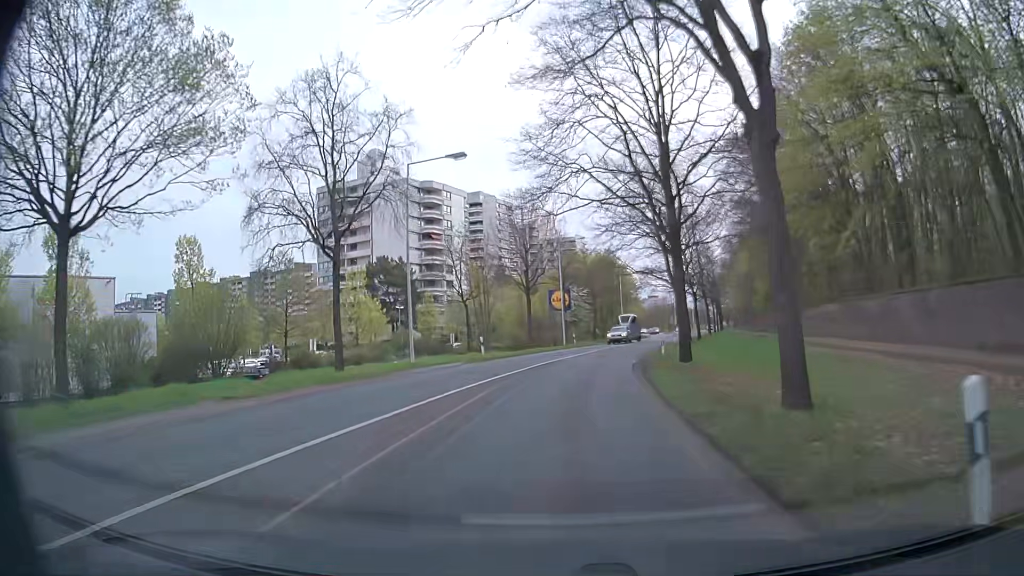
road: secondary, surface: asphalt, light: Day
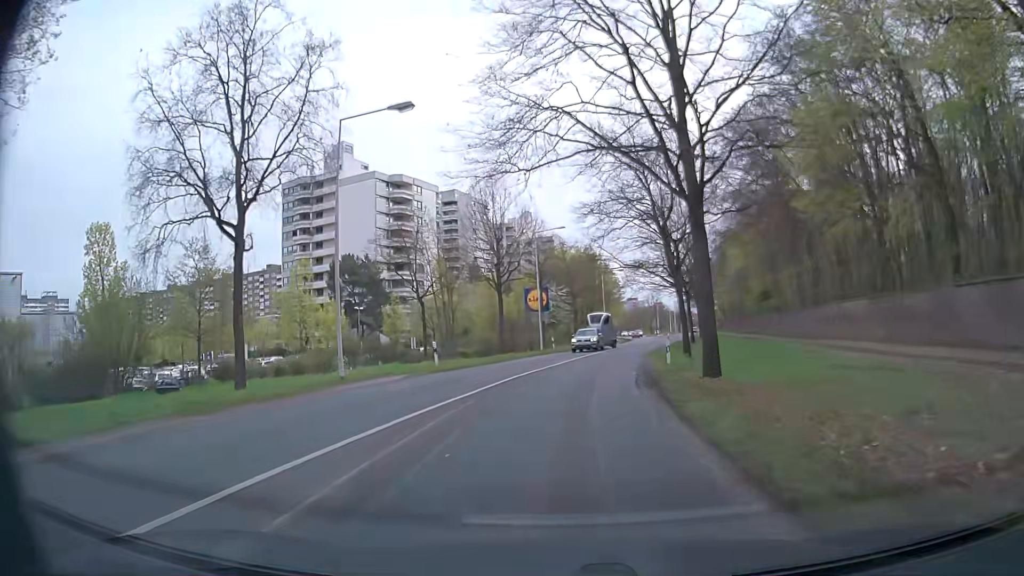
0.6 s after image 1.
(+0.1, +7.6) m; +2°
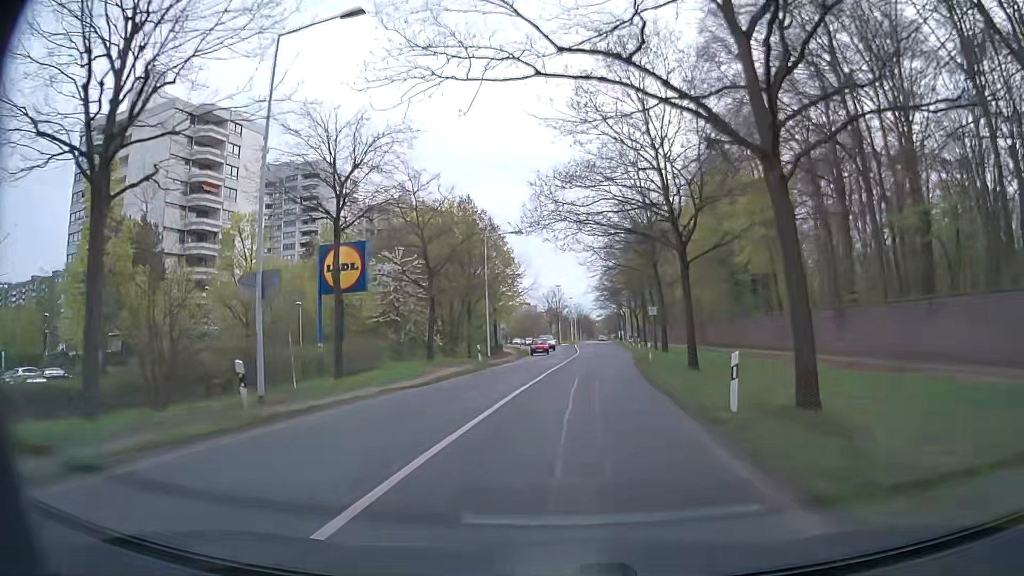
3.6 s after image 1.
(+3.3, +37.8) m; +9°
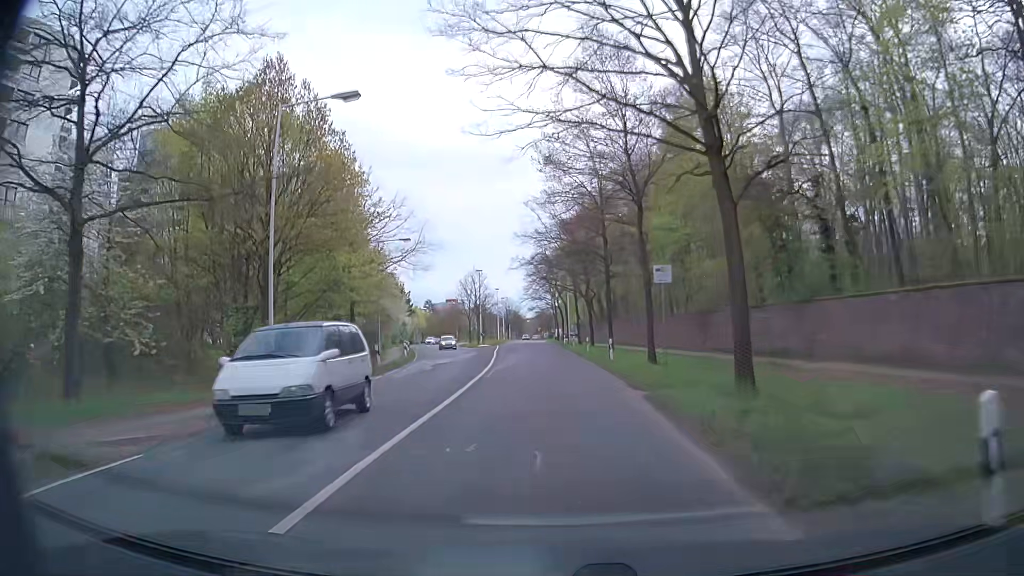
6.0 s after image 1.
(+1.9, +30.4) m; +6°
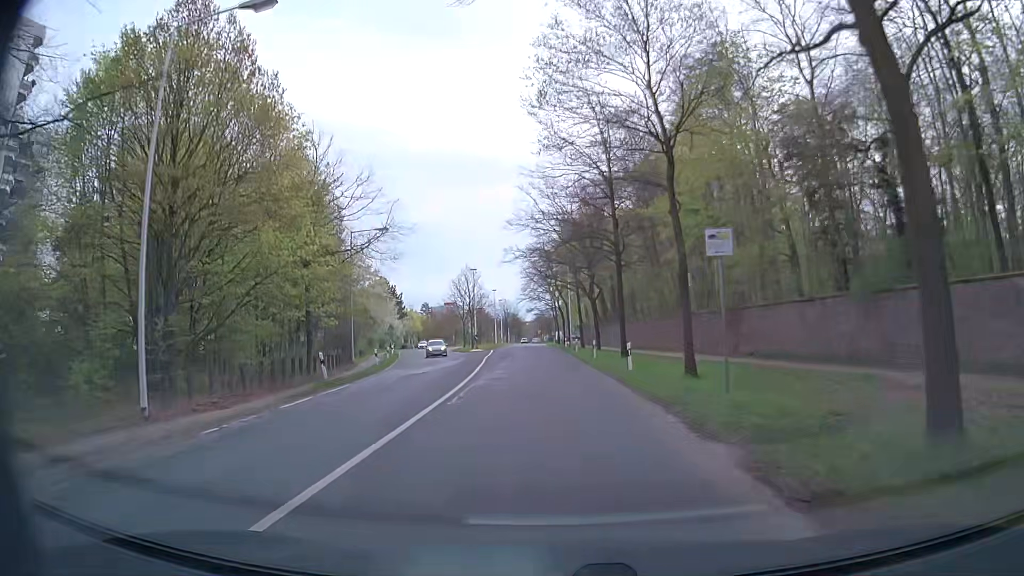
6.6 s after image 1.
(0.0, +7.7) m; 0°
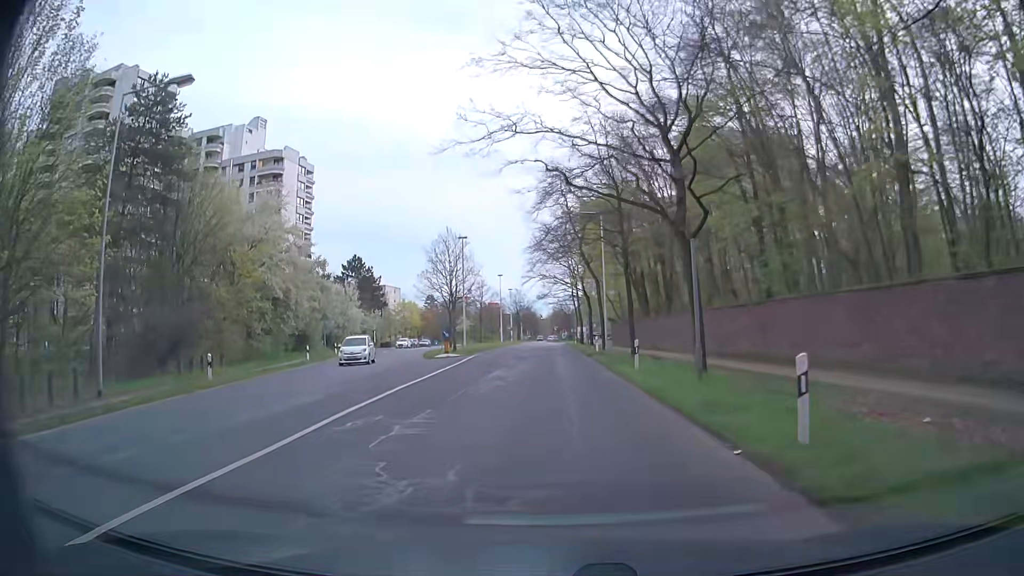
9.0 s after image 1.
(-0.5, +30.6) m; -2°
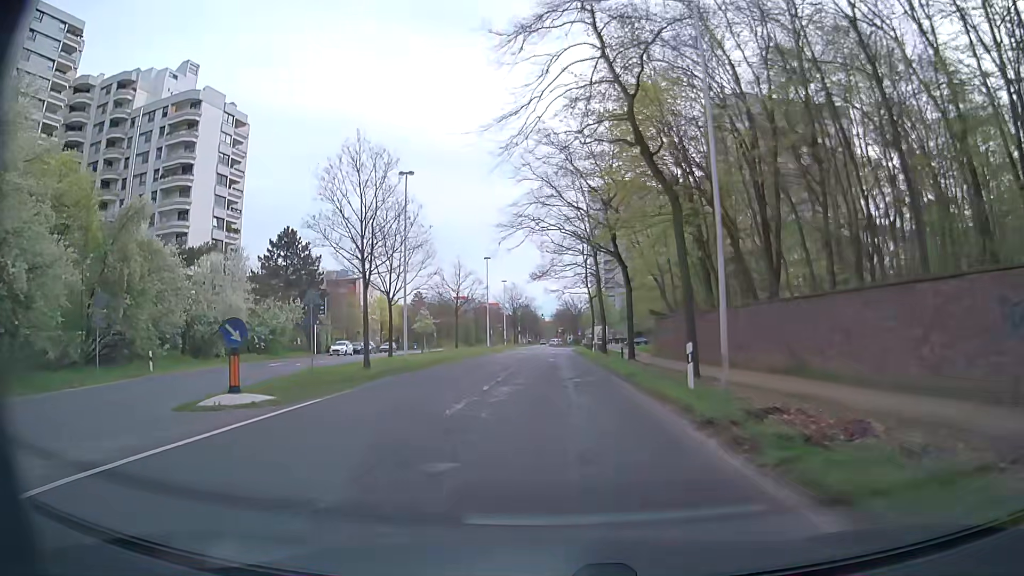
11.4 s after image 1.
(-0.2, +30.6) m; 0°
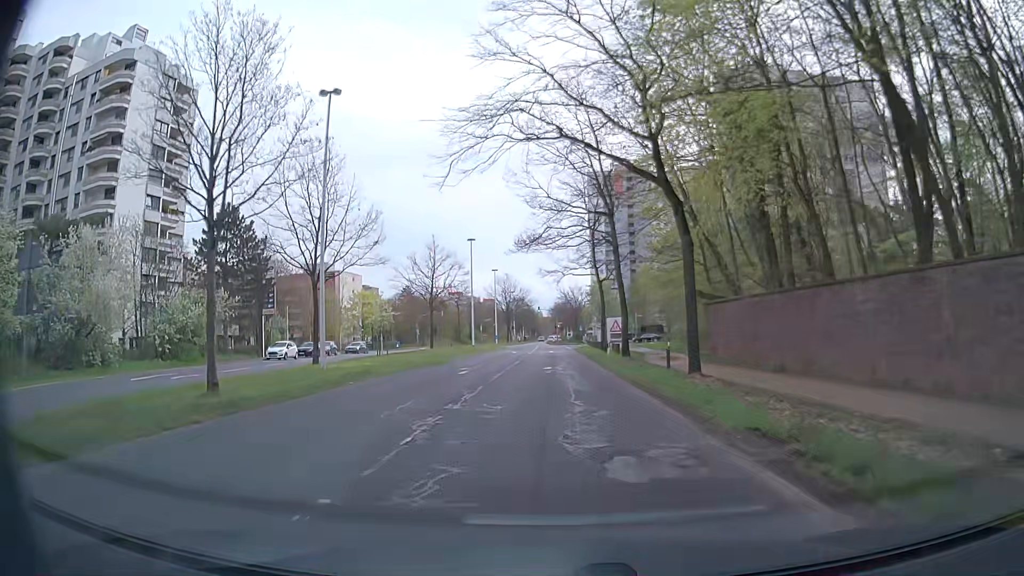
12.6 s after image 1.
(0.0, +15.3) m; 0°
